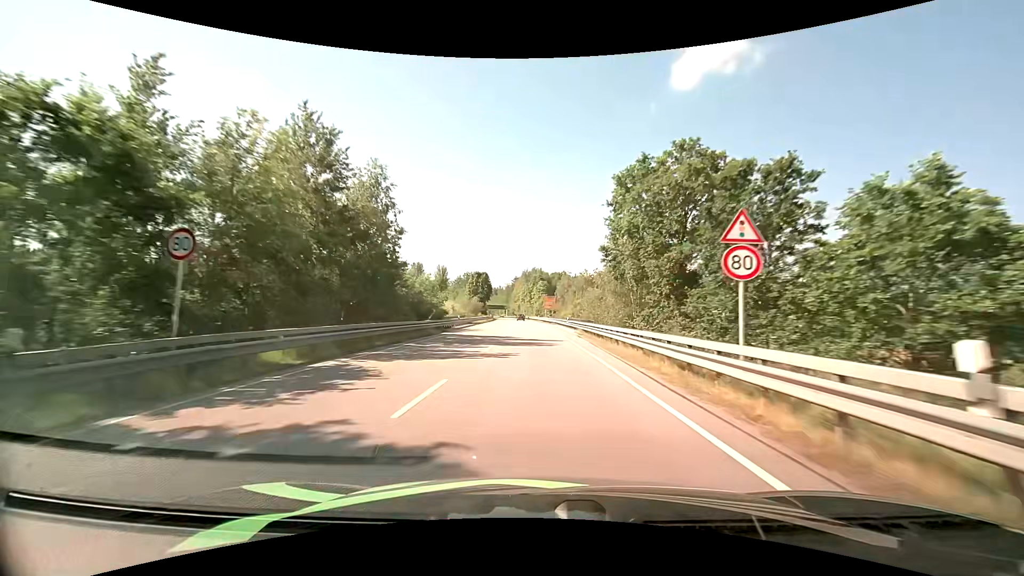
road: primary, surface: asphalt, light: Day
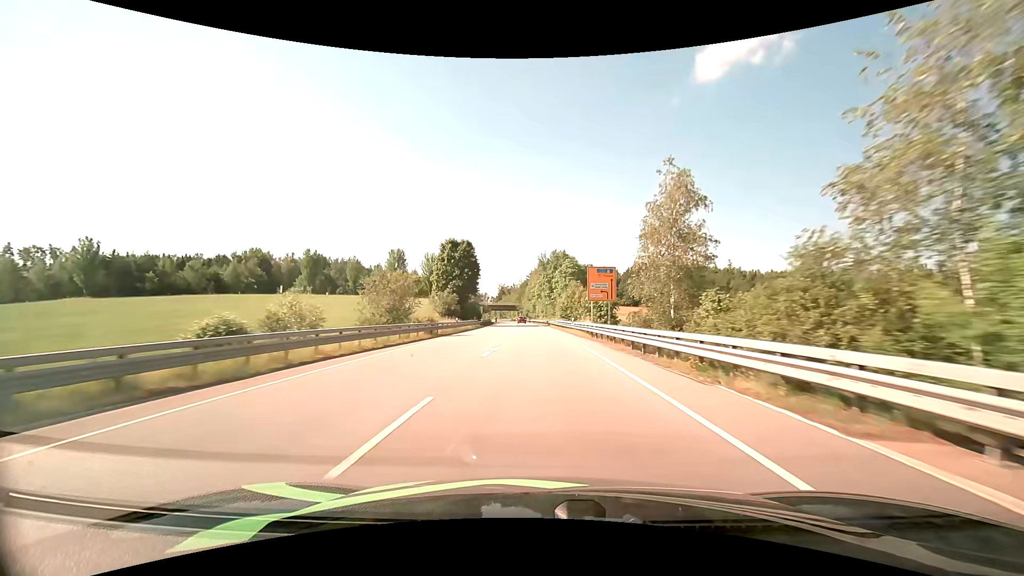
(-1.5, +62.7) m; -3°
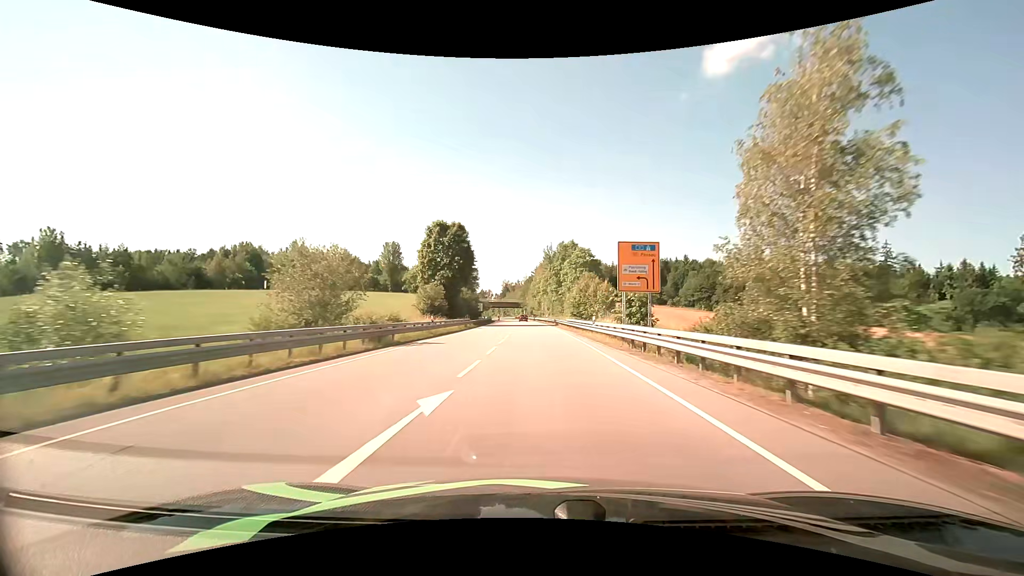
(-0.1, +12.5) m; -1°
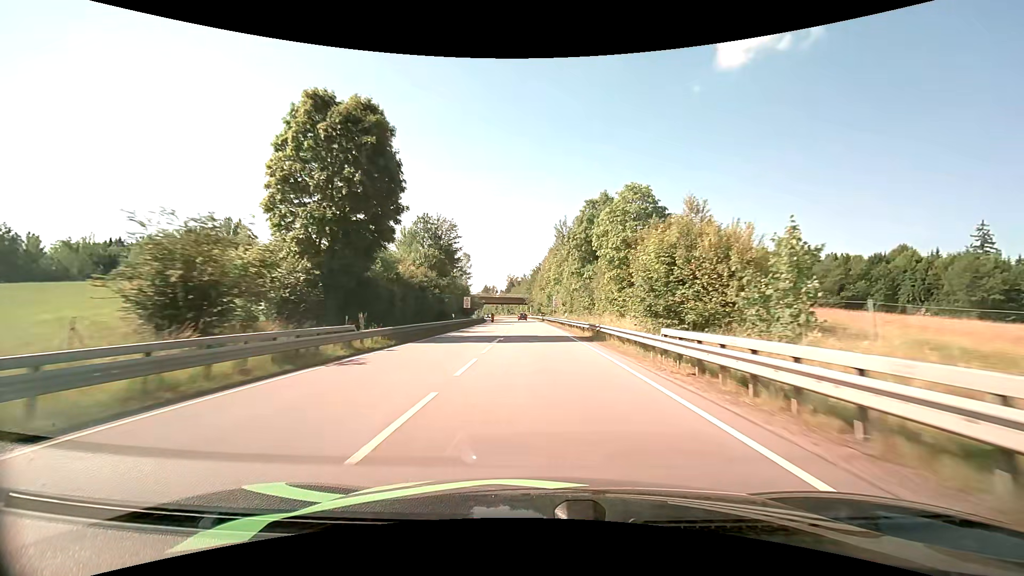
(-0.3, +36.0) m; -1°
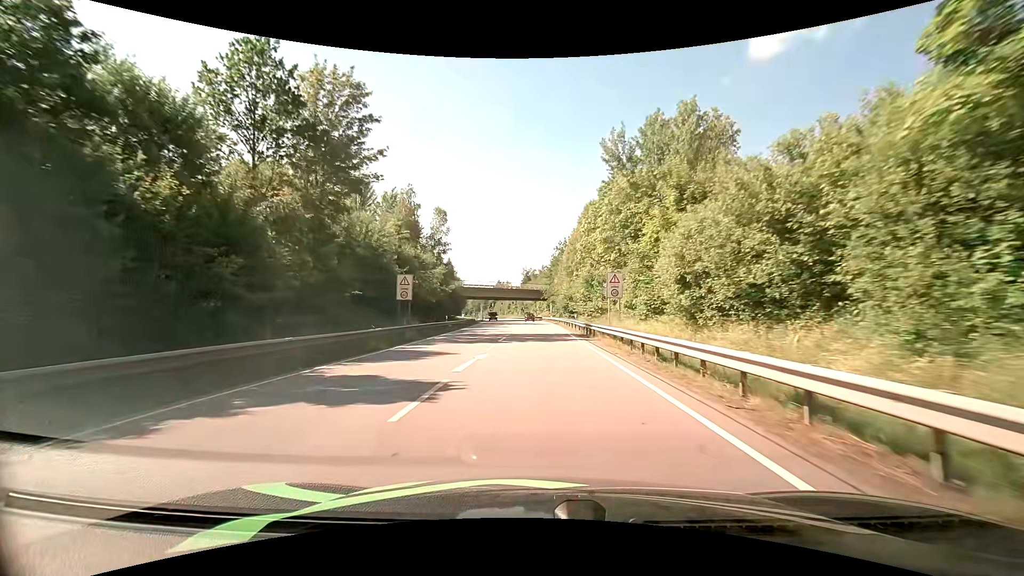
(-1.0, +52.1) m; -2°
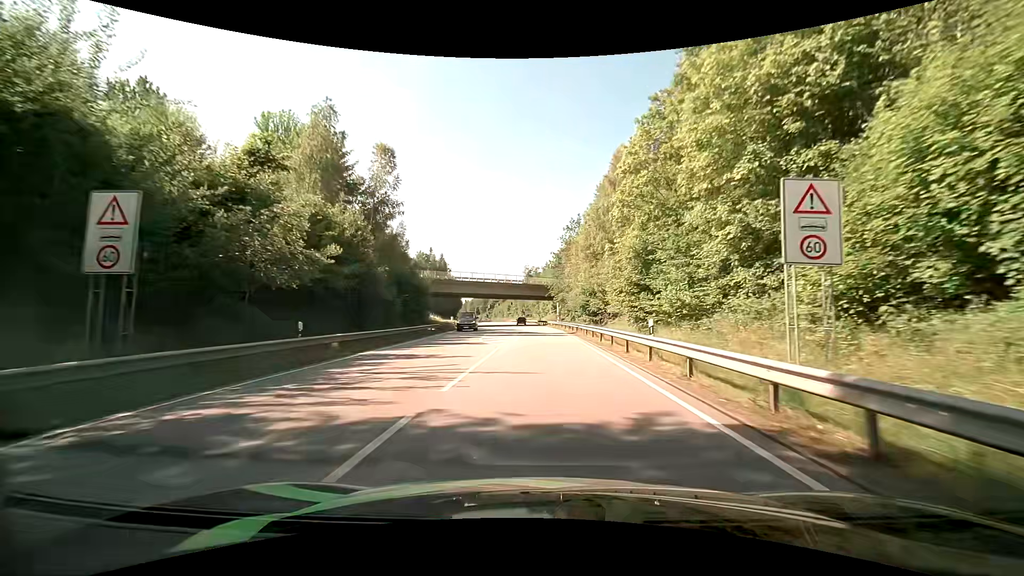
(-0.1, +27.3) m; -1°
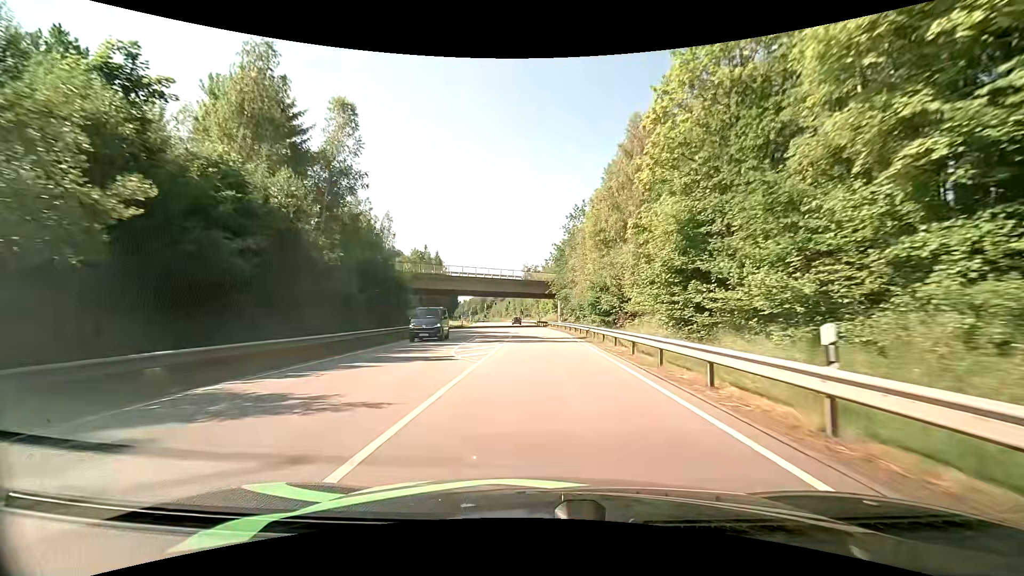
(0.0, +9.4) m; 0°
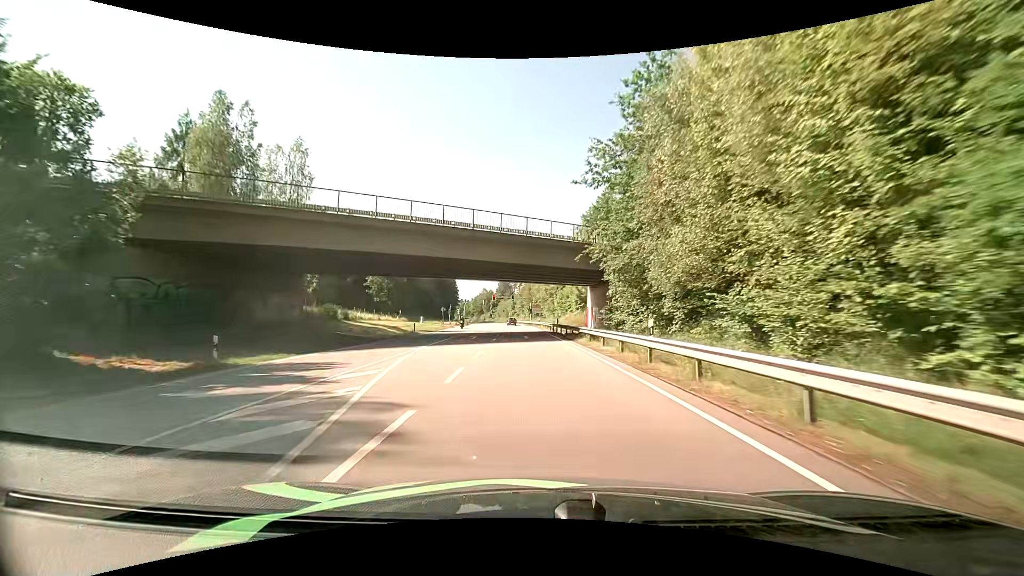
(-0.3, +39.7) m; -1°
